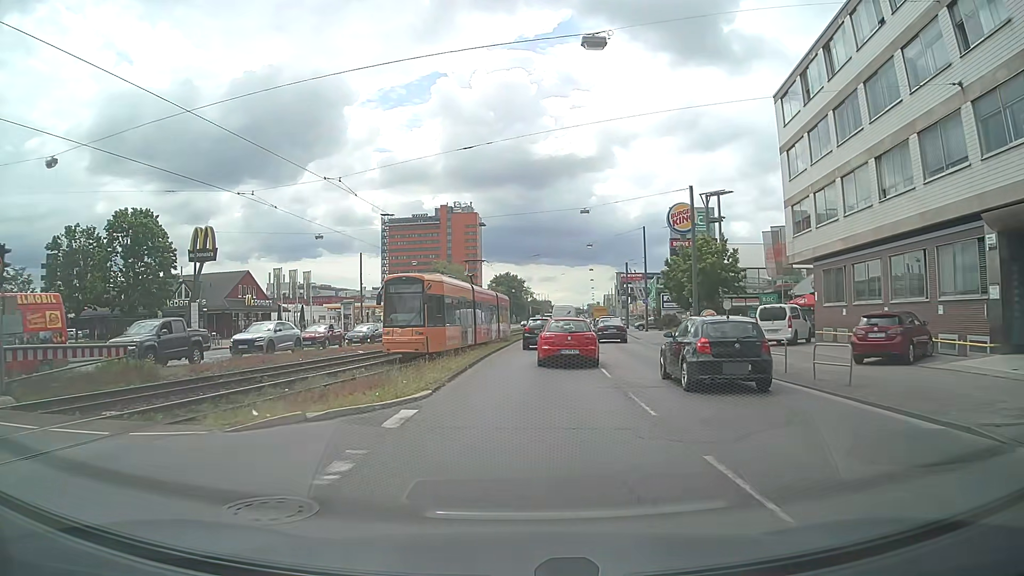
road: primary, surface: asphalt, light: Day
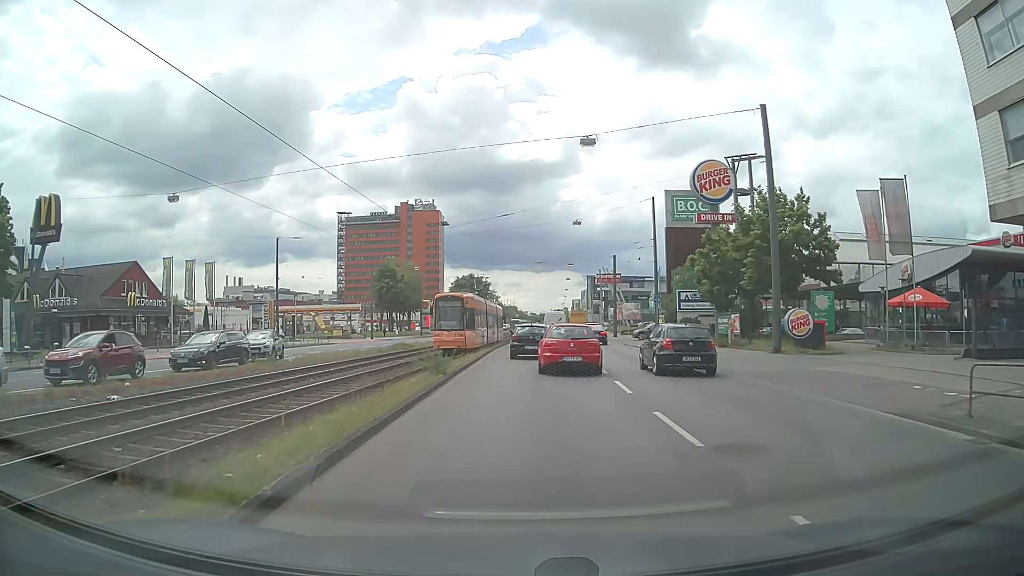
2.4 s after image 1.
(+0.4, +20.4) m; +3°
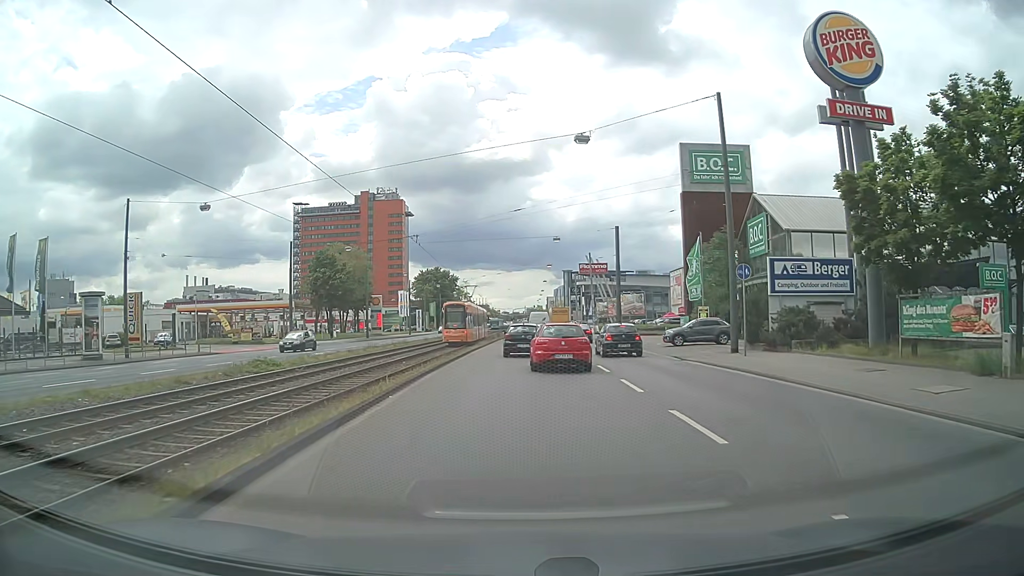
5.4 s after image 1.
(+0.7, +24.2) m; +2°
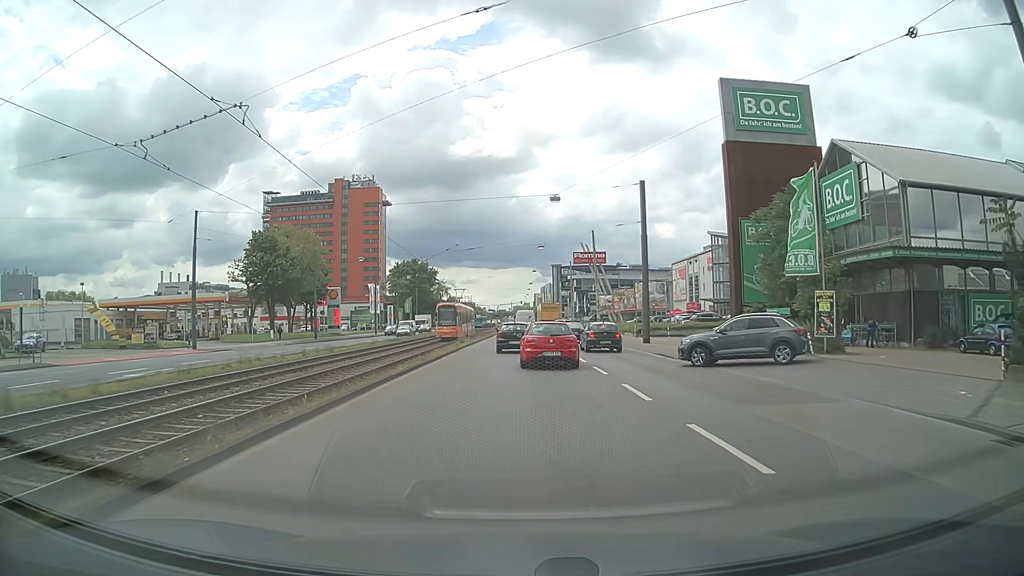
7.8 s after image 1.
(+0.4, +19.7) m; +1°
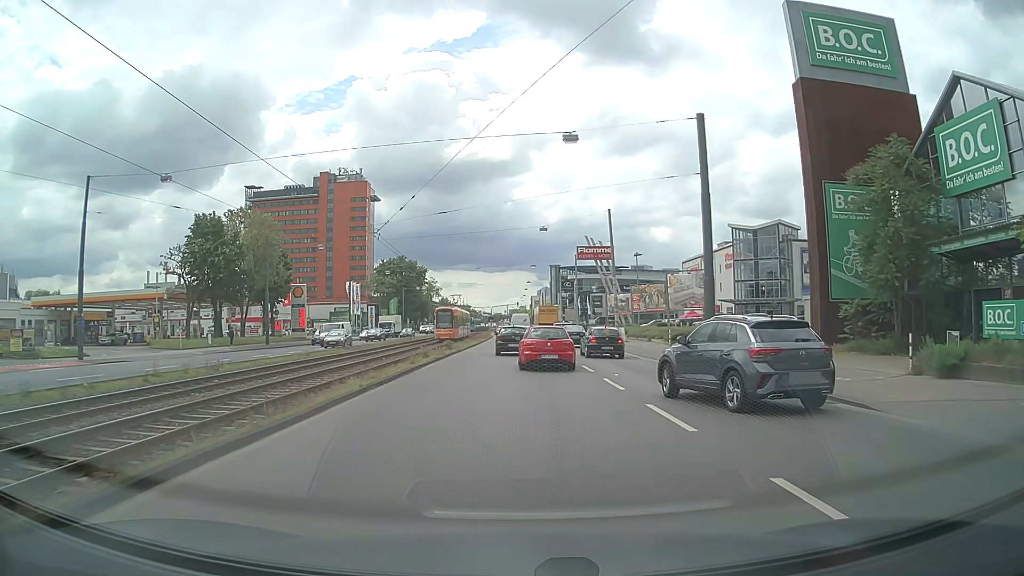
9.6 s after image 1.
(0.0, +15.2) m; 0°
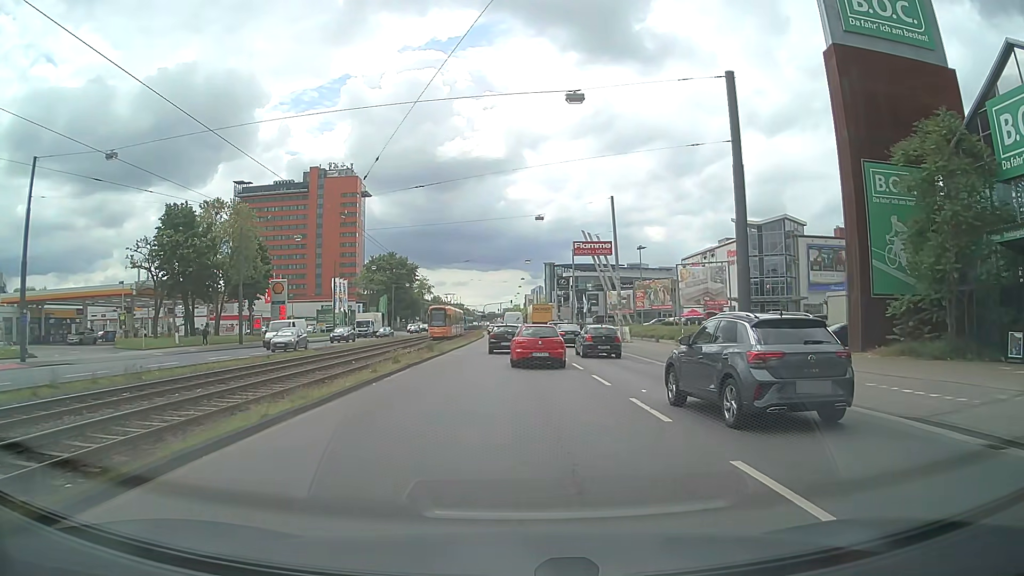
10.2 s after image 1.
(0.0, +5.3) m; 0°
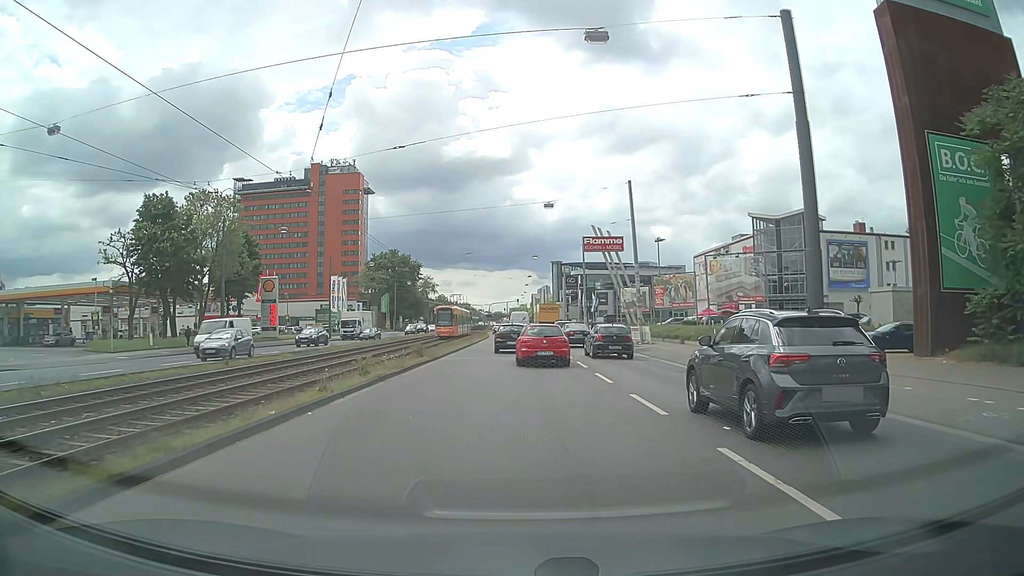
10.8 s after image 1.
(0.0, +5.4) m; -1°
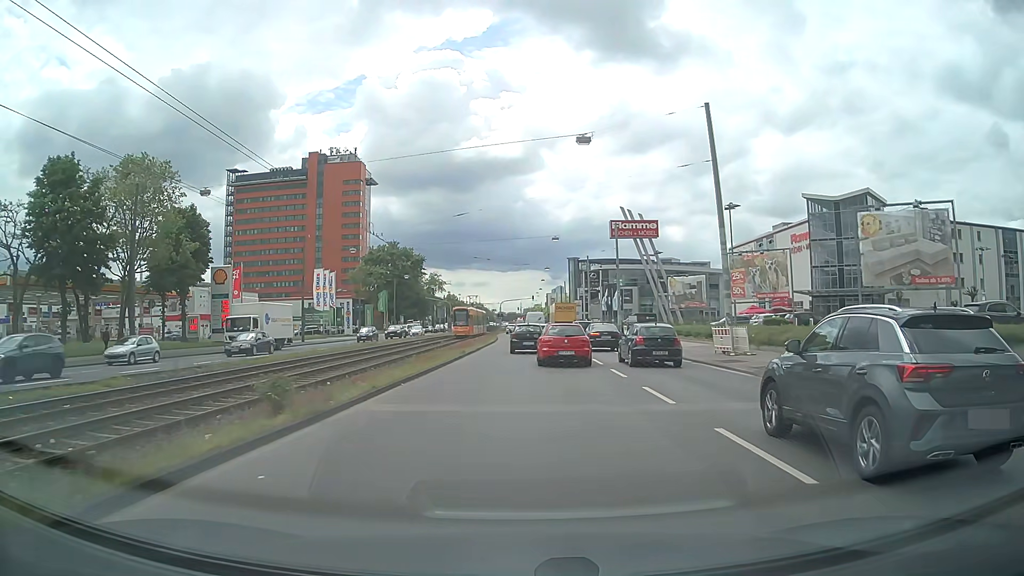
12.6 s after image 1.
(-0.1, +16.7) m; -1°
(0, +10) (0, +20) (0, +30) (+1, +40) (+1, +50) (+1, +60) (+1, +70) (+2, +80) (+2, +90) (+2, +100) m
